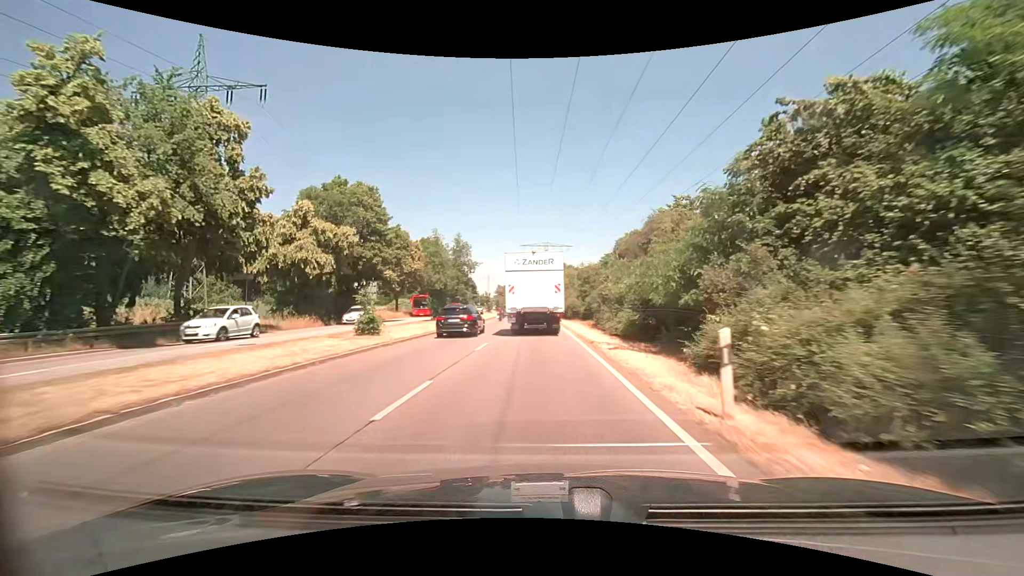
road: primary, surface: asphalt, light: Day
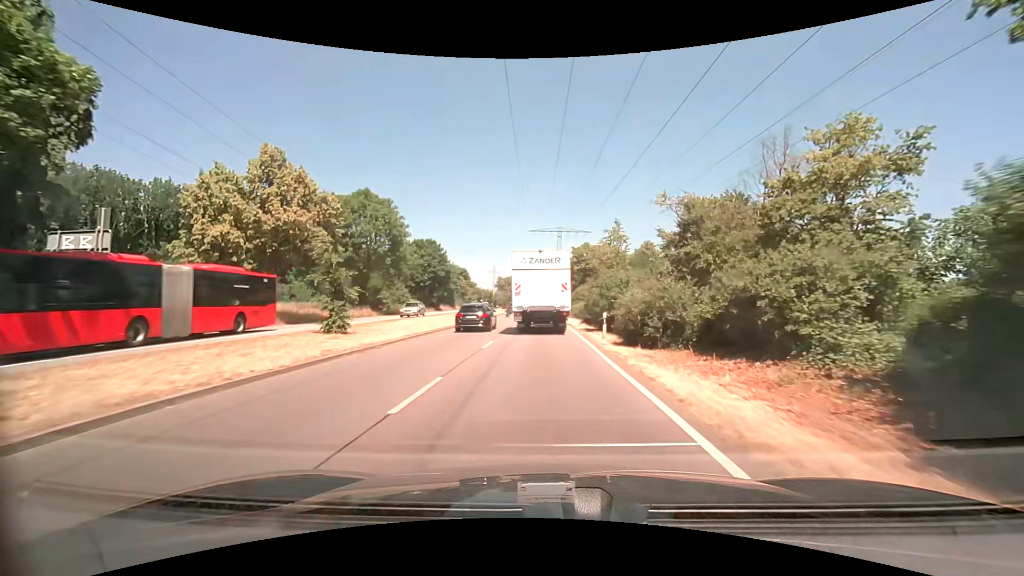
(-0.6, +36.3) m; -2°
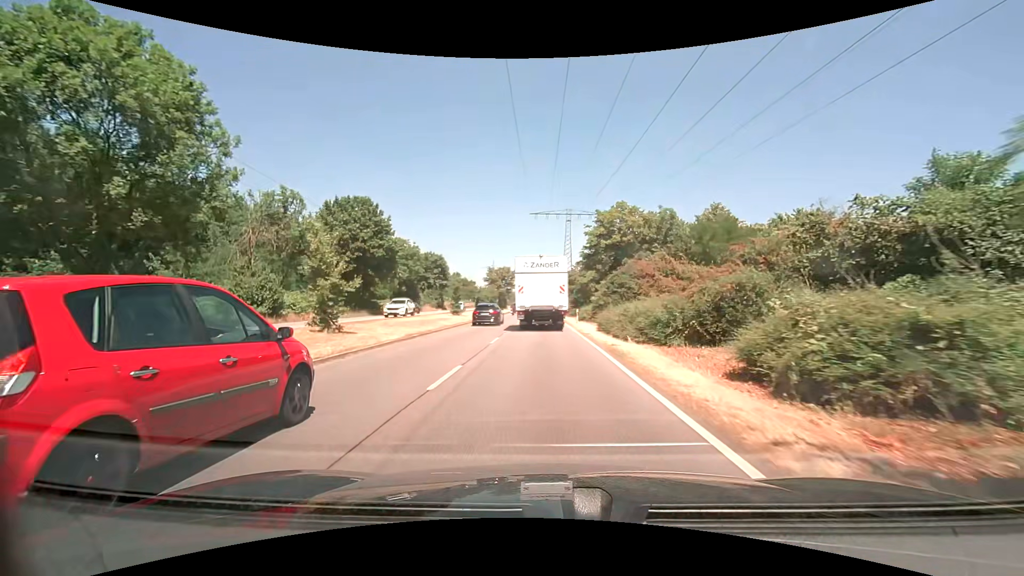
(+0.1, +34.8) m; 0°
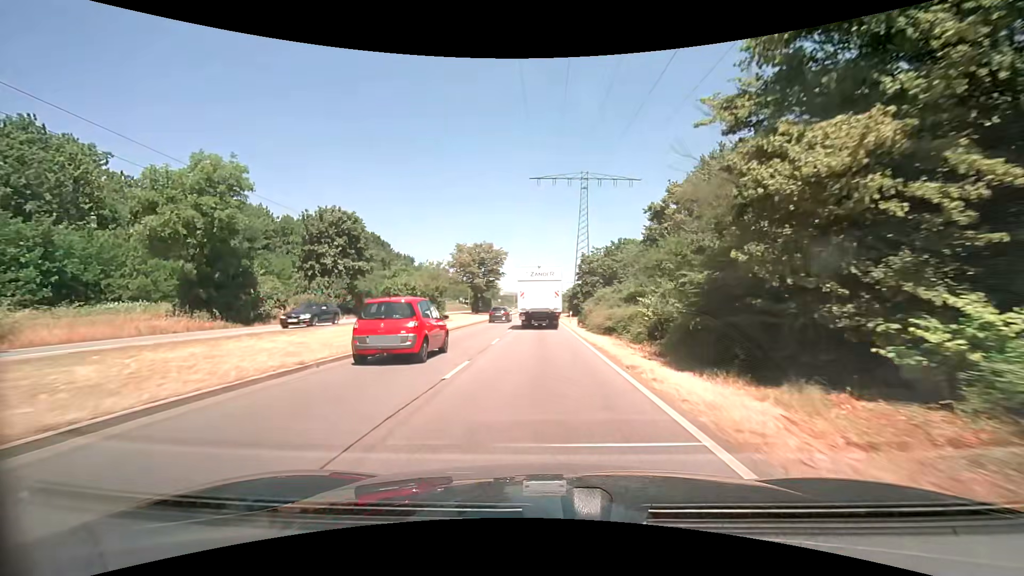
(0.0, +44.1) m; 0°
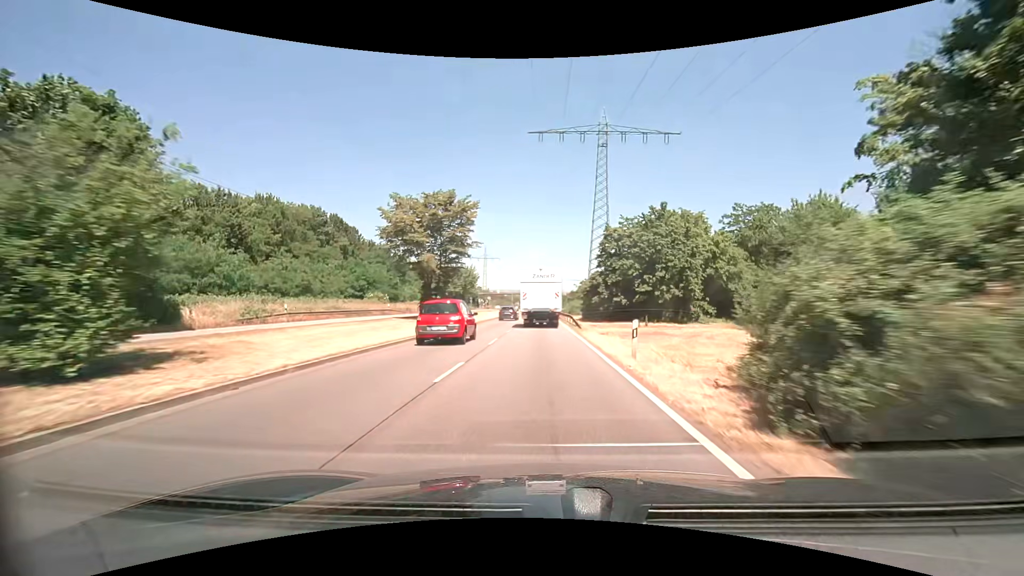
(-0.1, +27.9) m; 0°
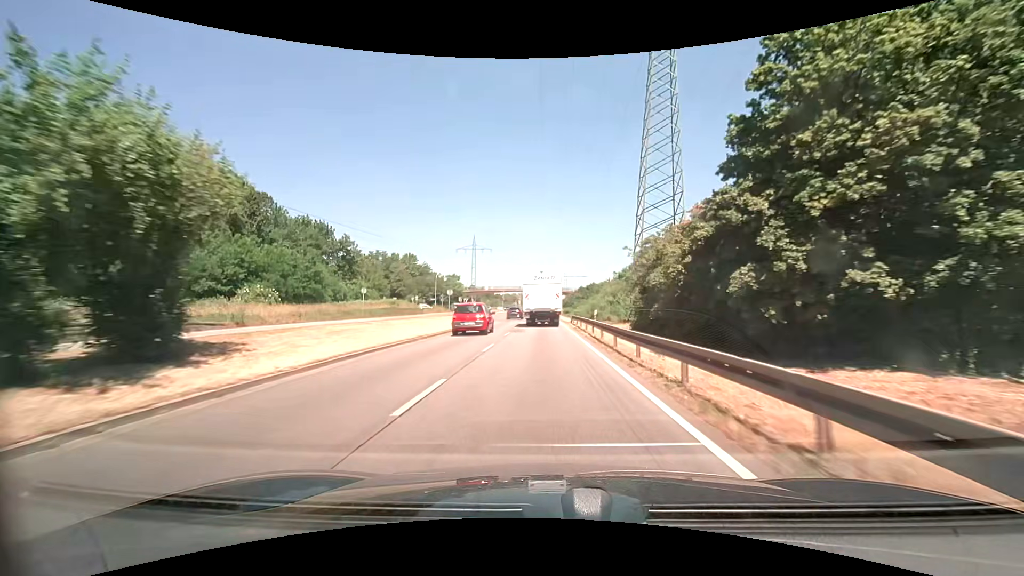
(-0.1, +38.8) m; 0°
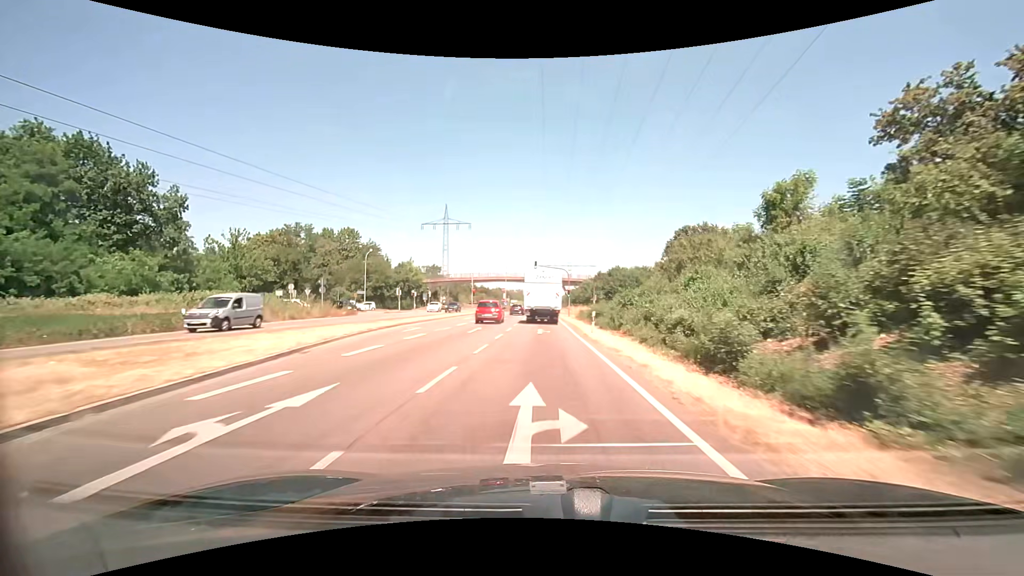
(+0.1, +49.9) m; 0°
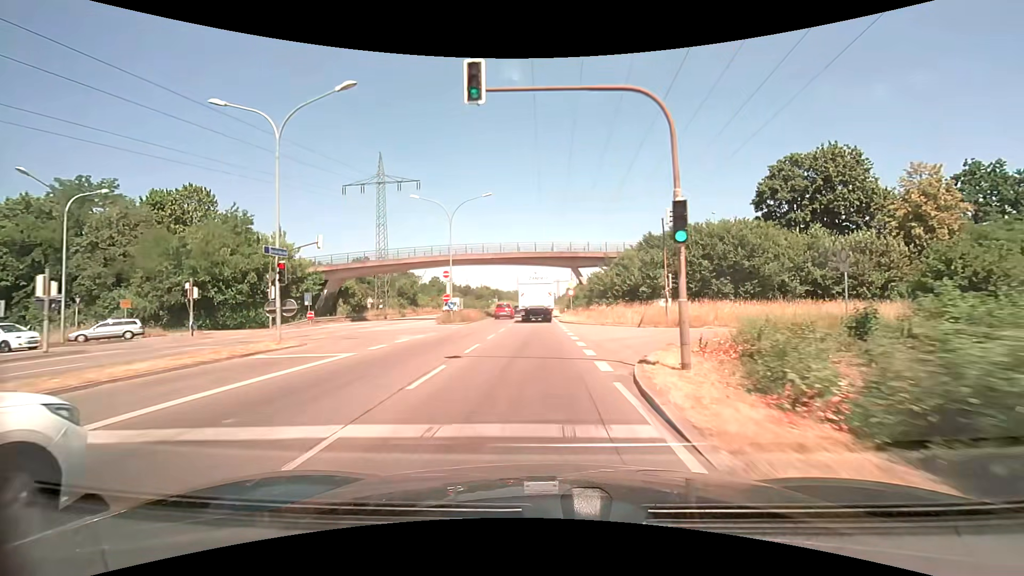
(+0.2, +48.4) m; 0°
(0, +10) (0, +20) (0, +30) (0, +40) (0, +50) (0, +60) (0, +70) (0, +80) (0, +90) (0, +100) m
